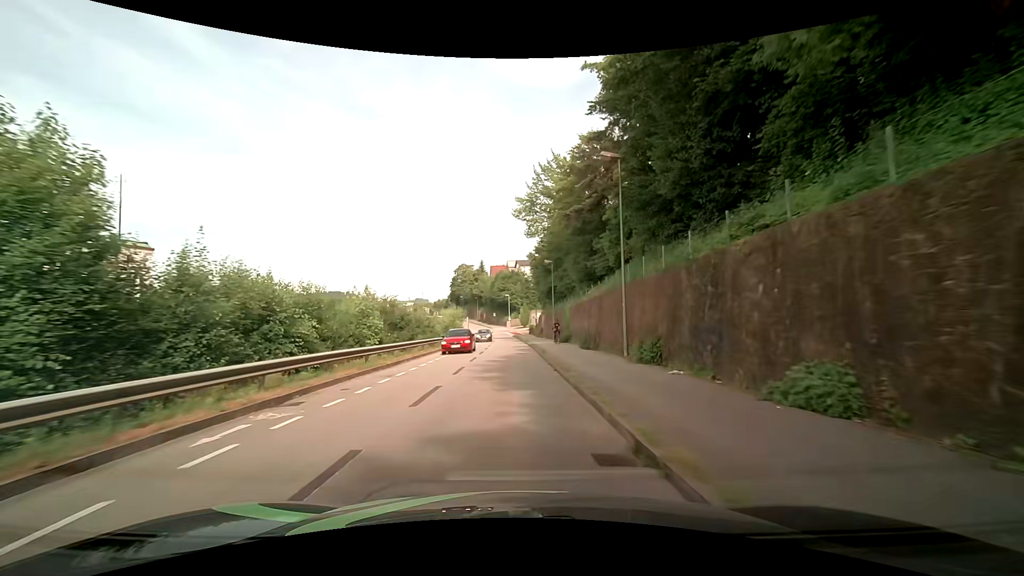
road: residential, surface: asphalt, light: Day
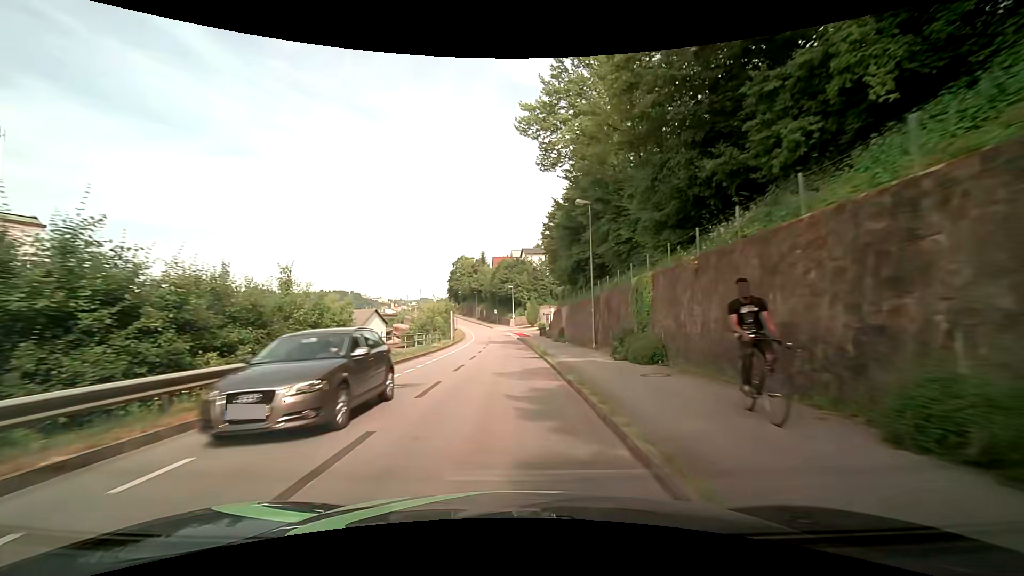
(-0.2, +23.0) m; -1°
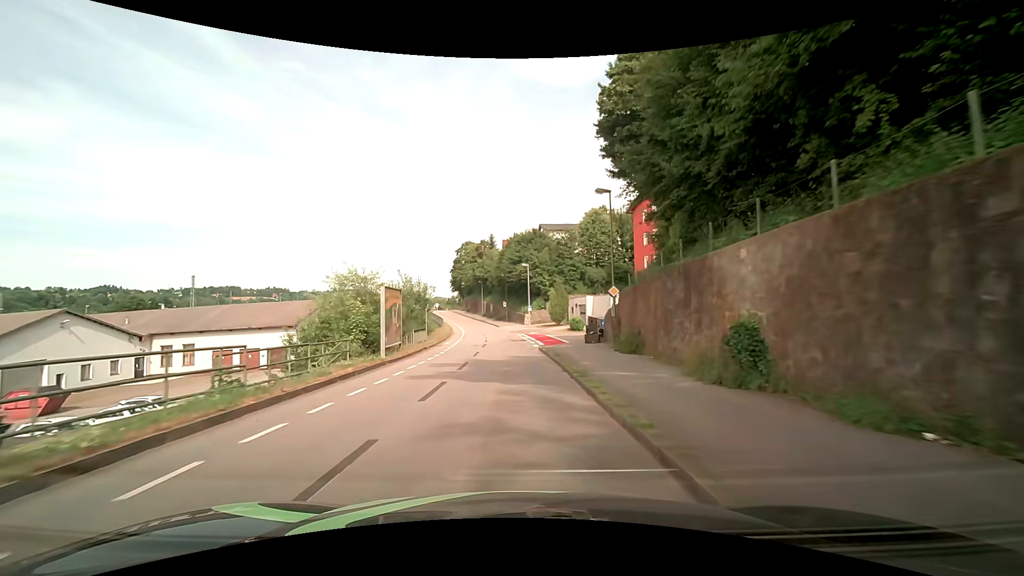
(-0.6, +30.7) m; -2°
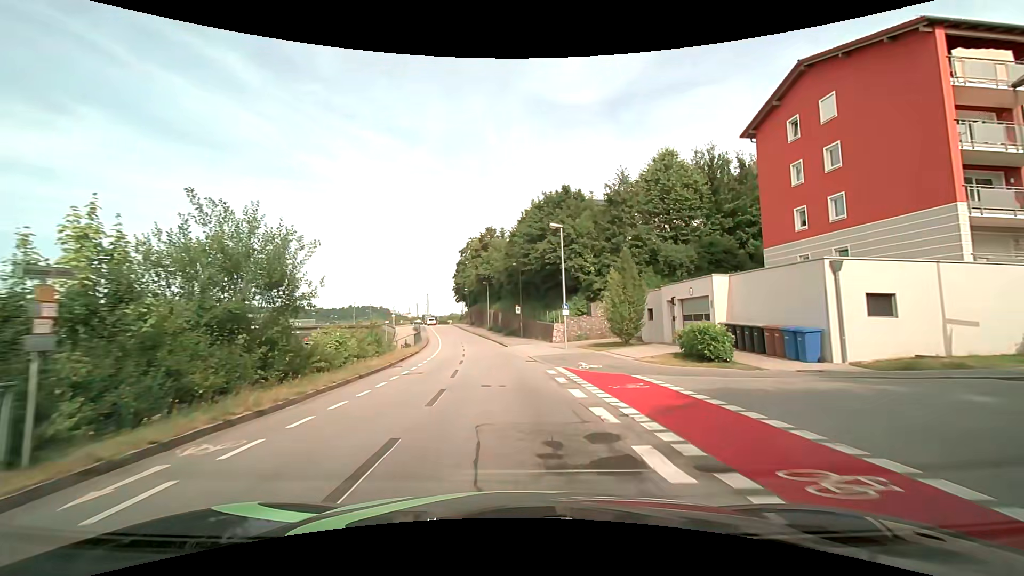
(-0.6, +30.4) m; -3°
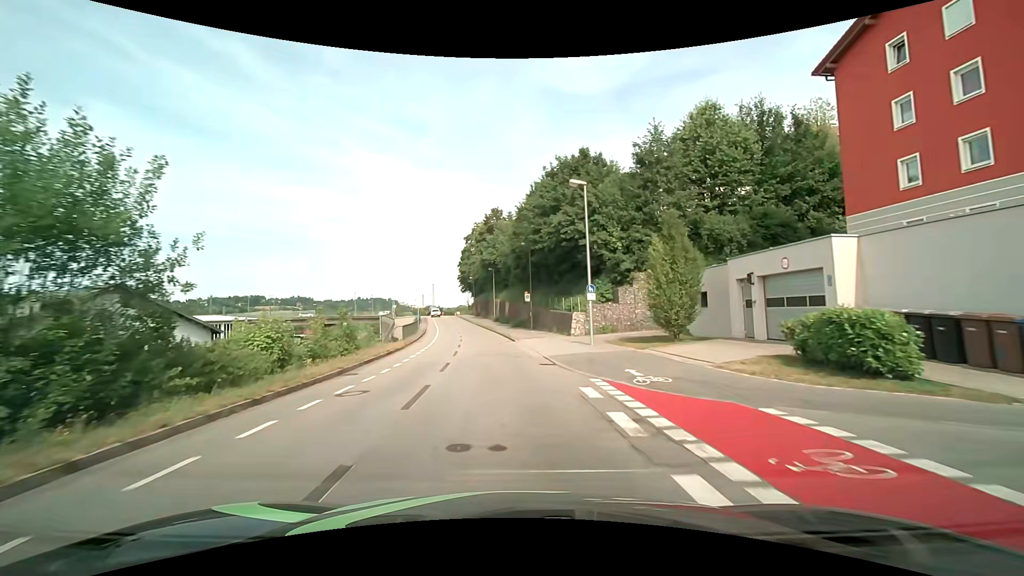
(0.0, +7.5) m; -1°
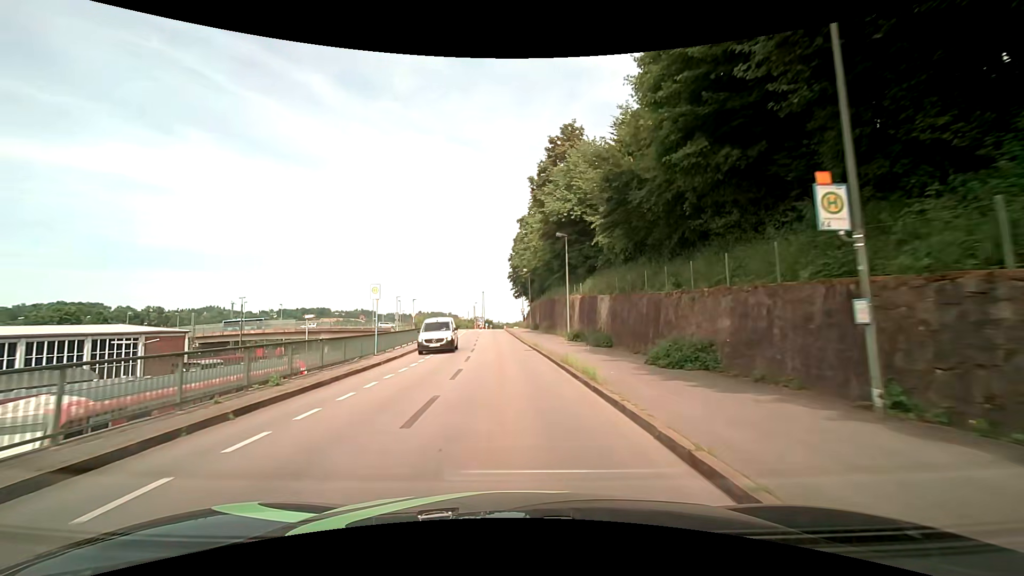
(-2.4, +37.4) m; -6°
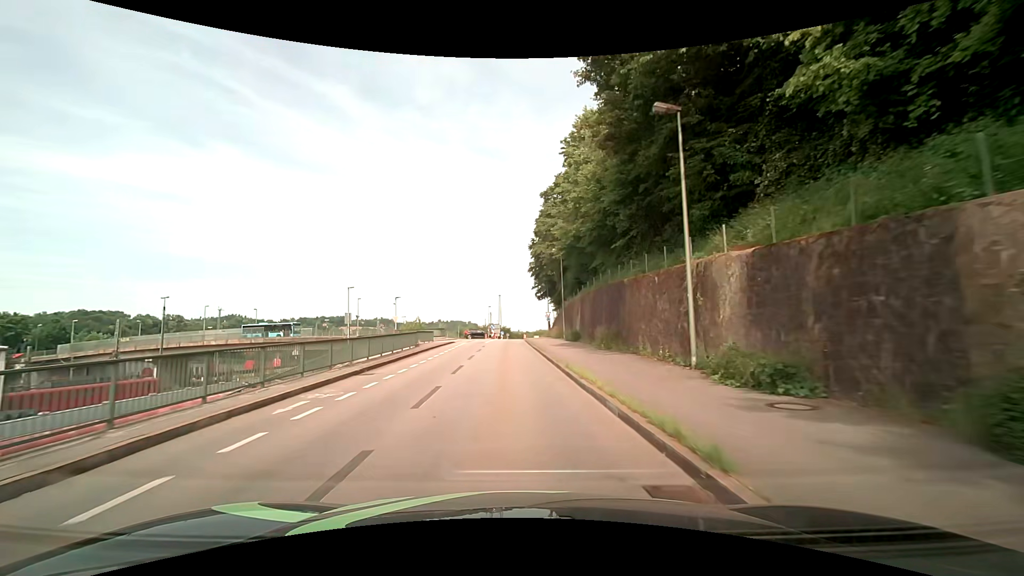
(-0.5, +22.3) m; -2°
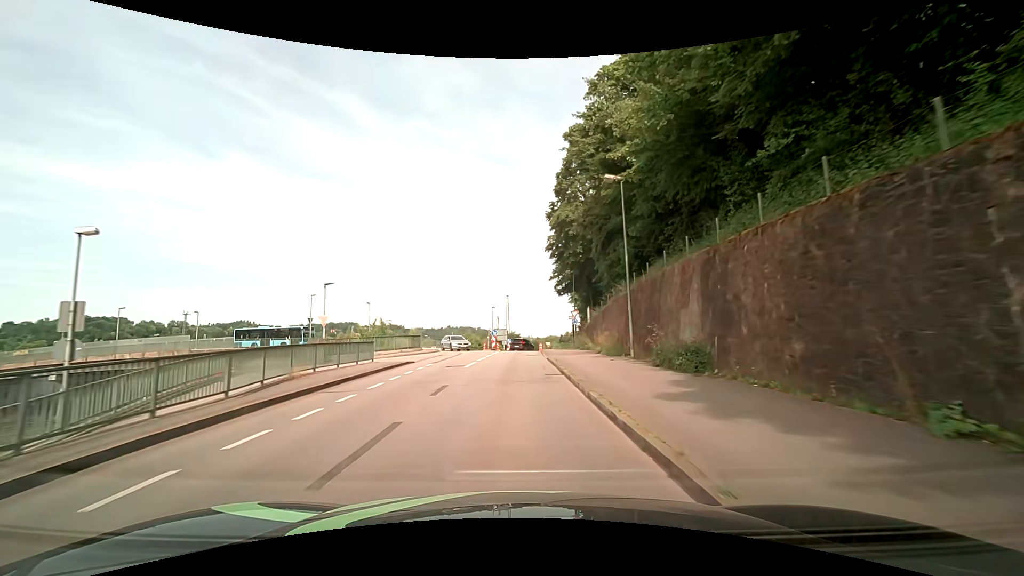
(-0.3, +22.2) m; -2°
